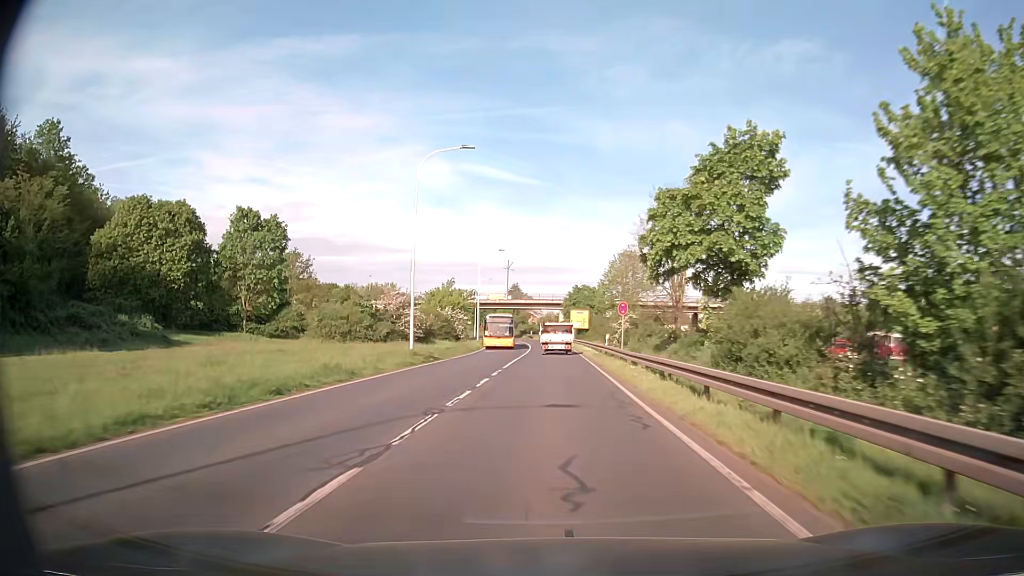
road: secondary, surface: asphalt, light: Day
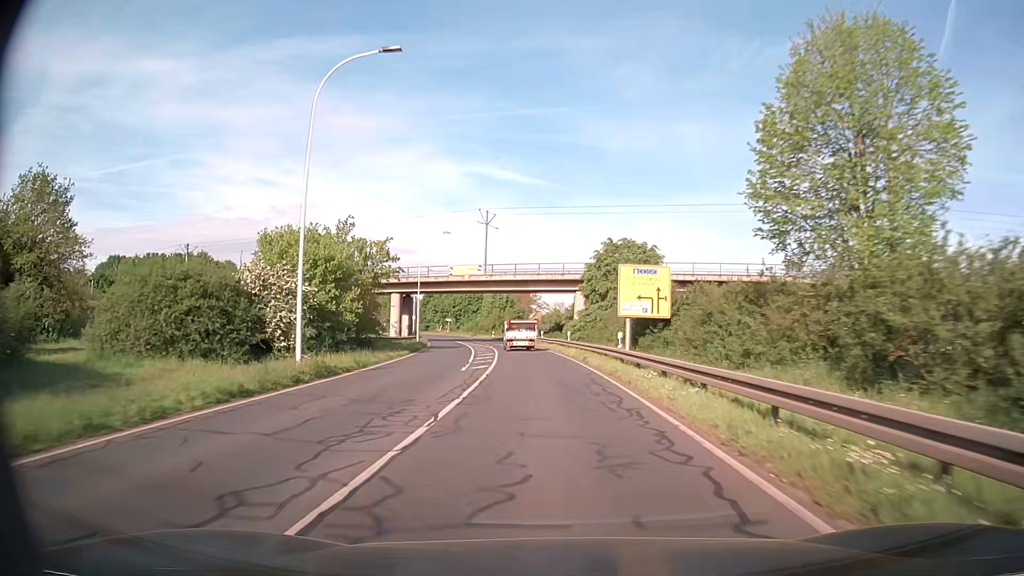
(-0.2, +51.9) m; -1°
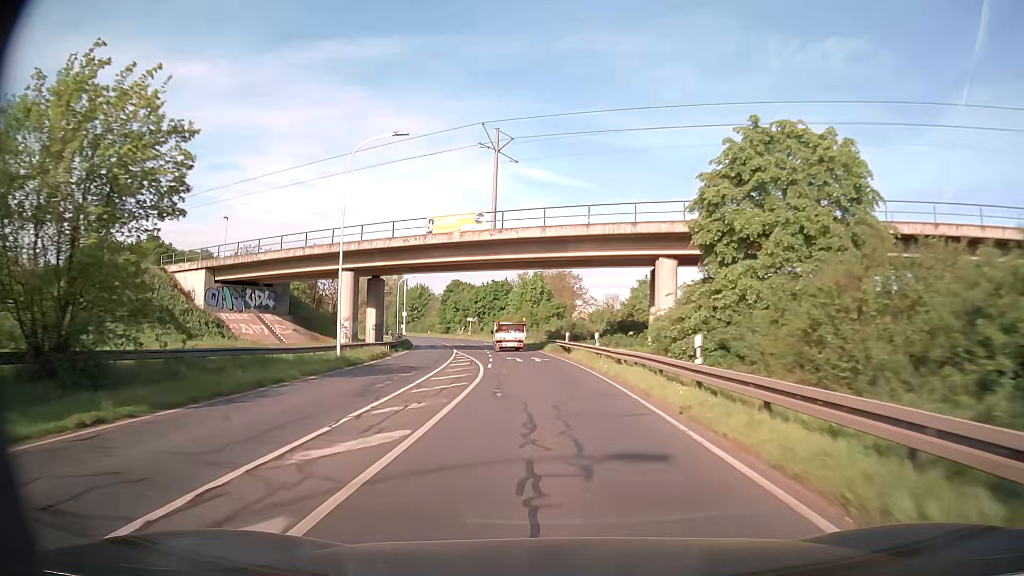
(-0.9, +31.2) m; -4°
(0, +10) (-1, +20) (-1, +30) (-2, +40) (-3, +50) (-4, +60) (-6, +70) (-8, +79) (-10, +89) (-13, +99) m
